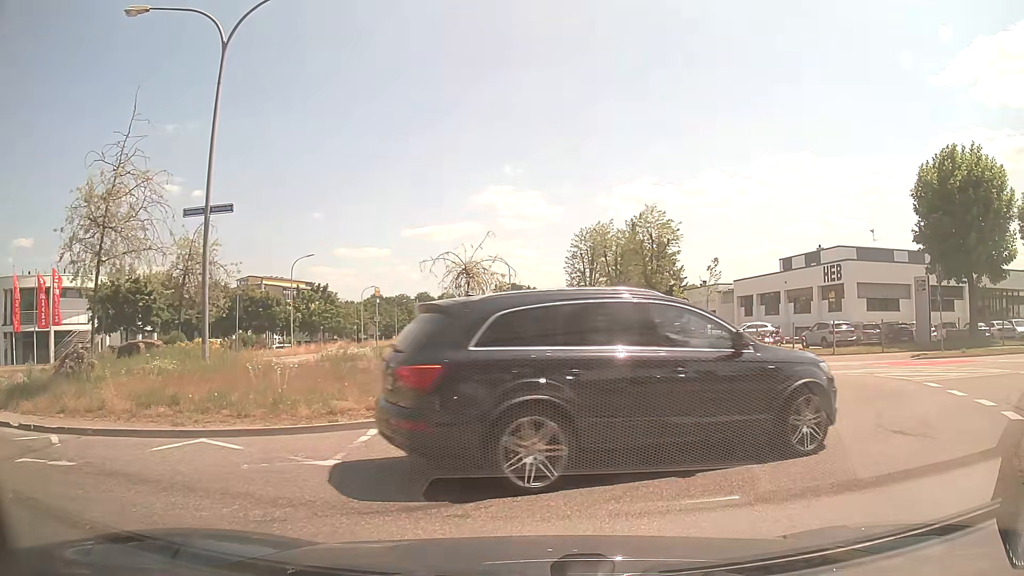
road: secondary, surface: asphalt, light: Day
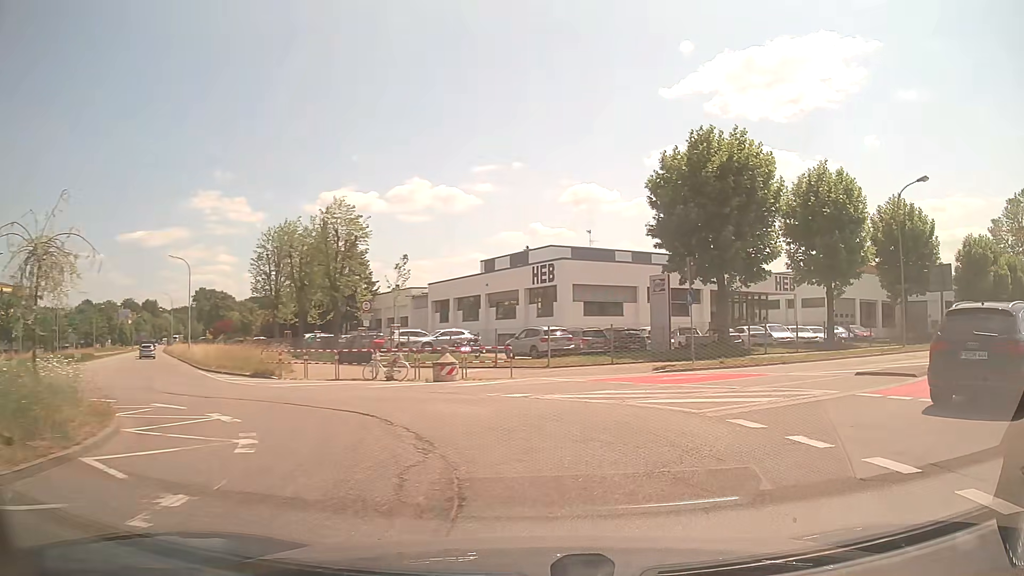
(+1.4, +6.1) m; +25°
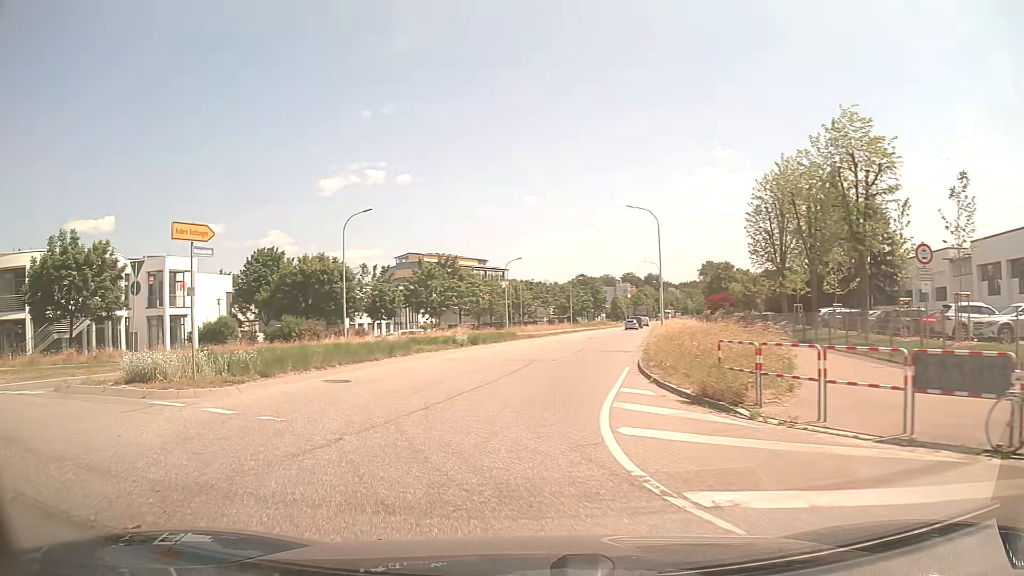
(-4.4, +15.6) m; -45°
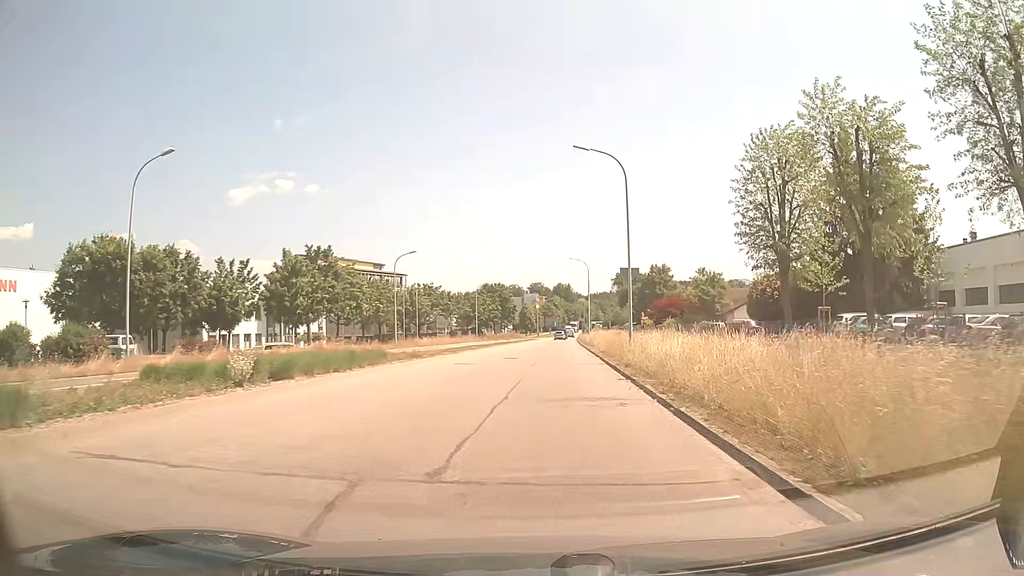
(+0.7, +18.5) m; +9°
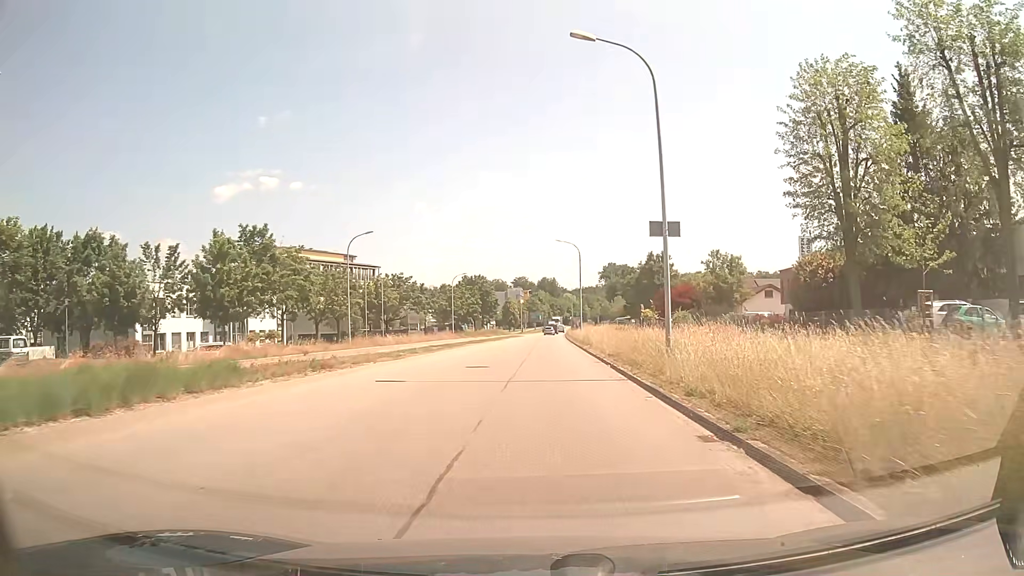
(+0.2, +11.4) m; +1°
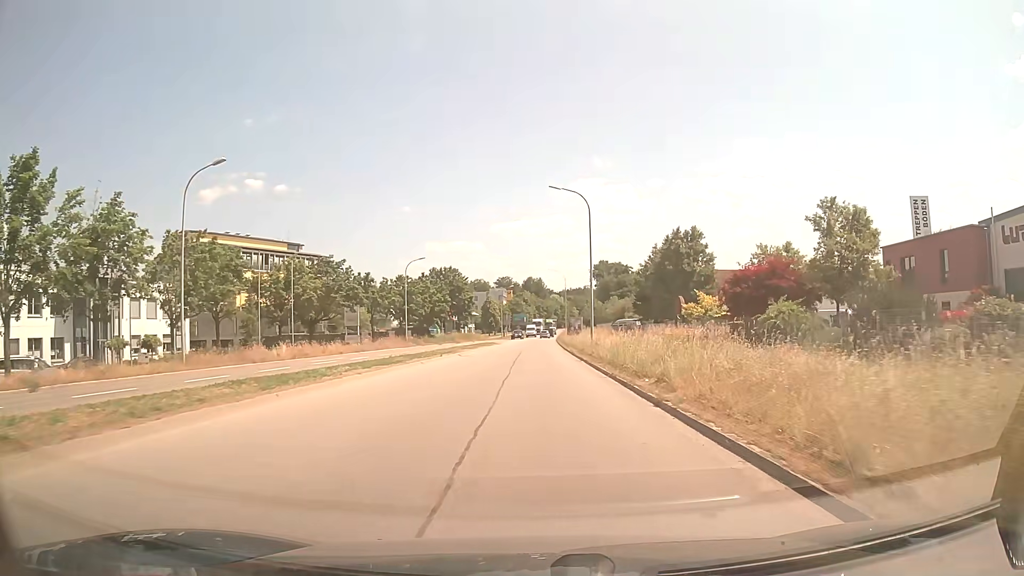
(+0.2, +25.3) m; +1°
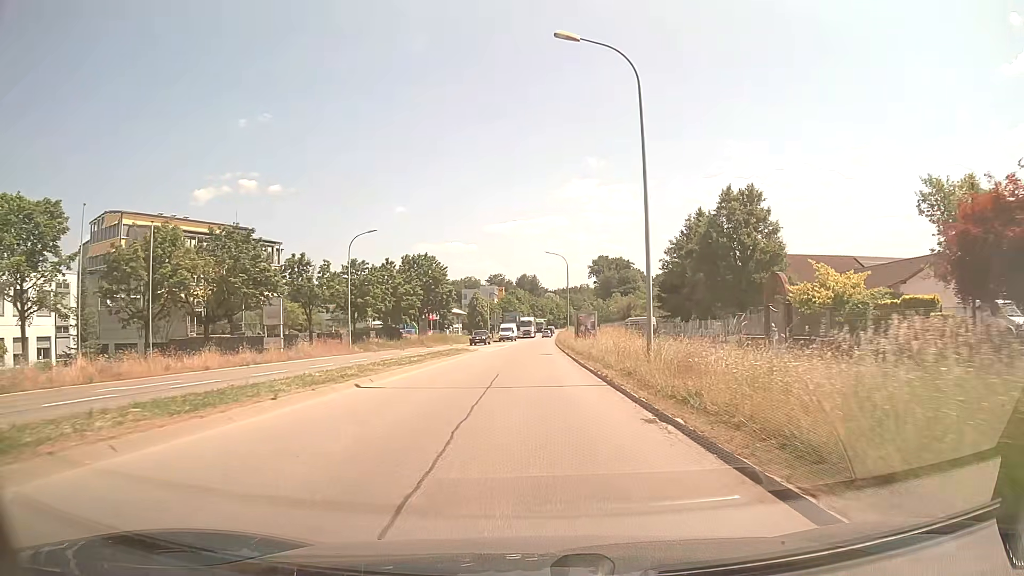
(0.0, +20.2) m; 0°
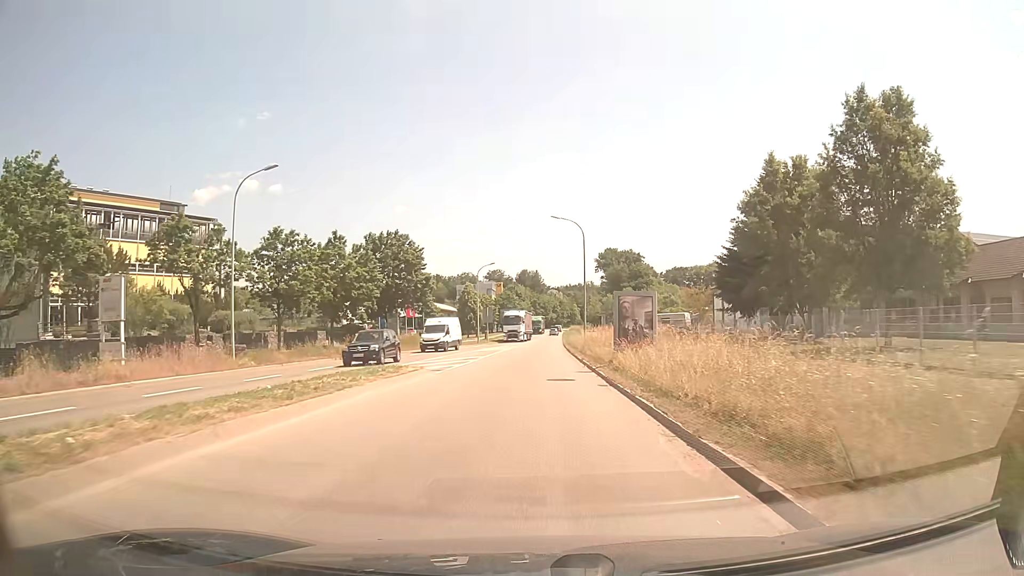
(0.0, +21.0) m; 0°
(0, +10) (0, +20) (0, +30) (0, +40) (0, +50) (+1, +60) (+1, +70) (+1, +80) (+2, +90) (+2, +100) m
